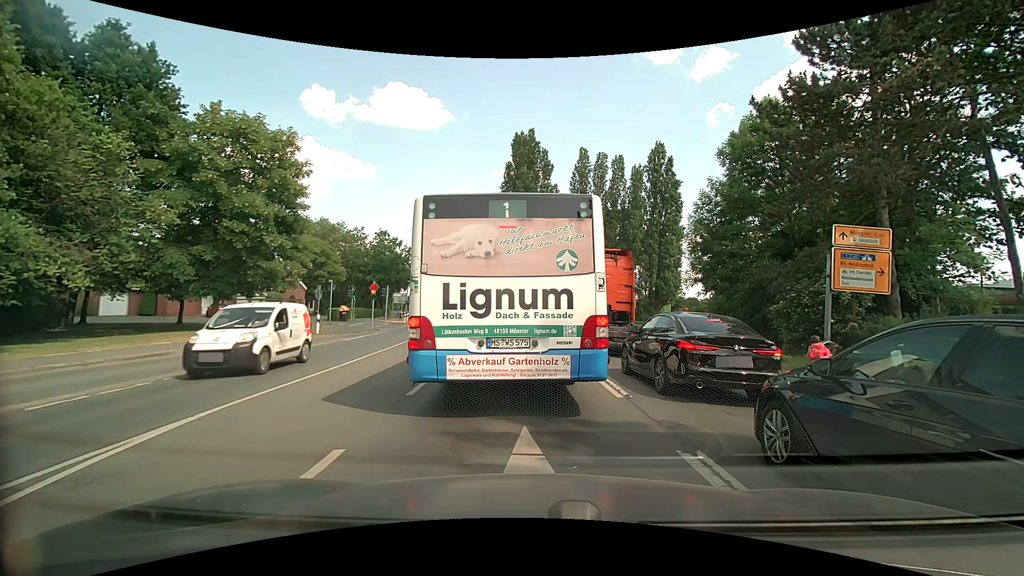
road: secondary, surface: asphalt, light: Day
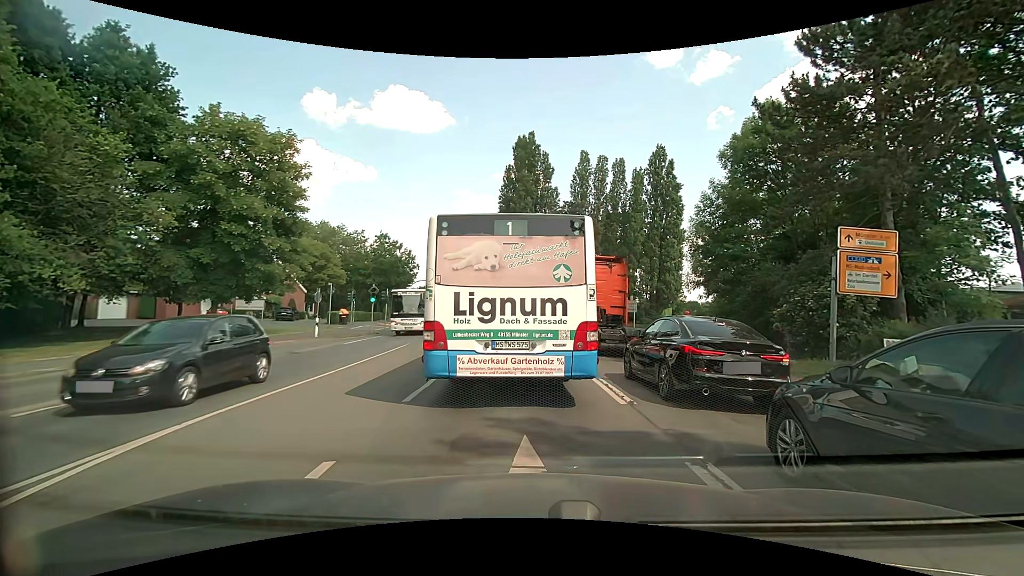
(0.0, +0.3) m; 0°
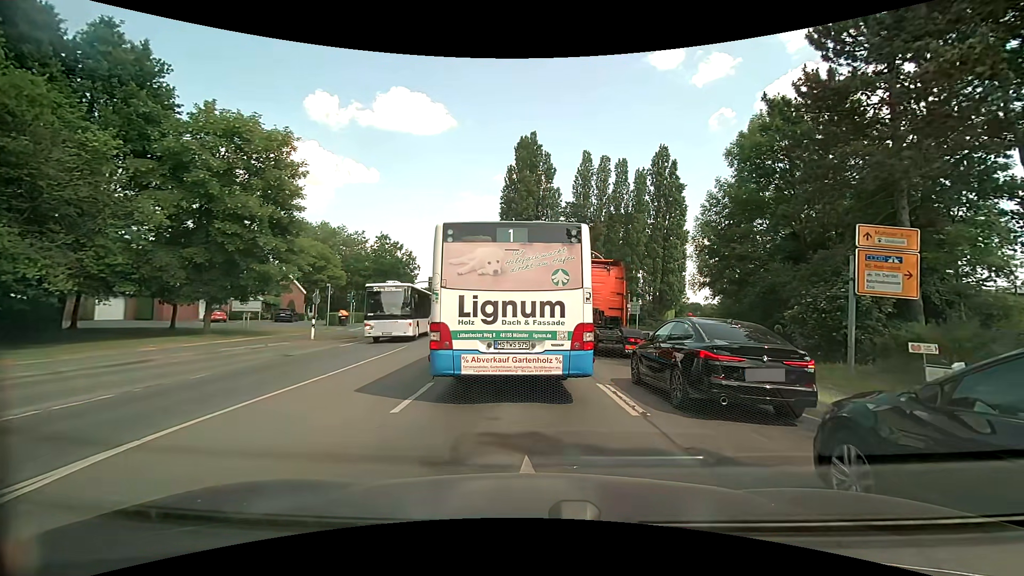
(0.0, +0.9) m; +2°
(0, +10) (-1, +20) (-1, +30) (-2, +40) (-4, +50) (-5, +60) (-7, +70) (-9, +79) (-11, +89) (-14, +99) m
